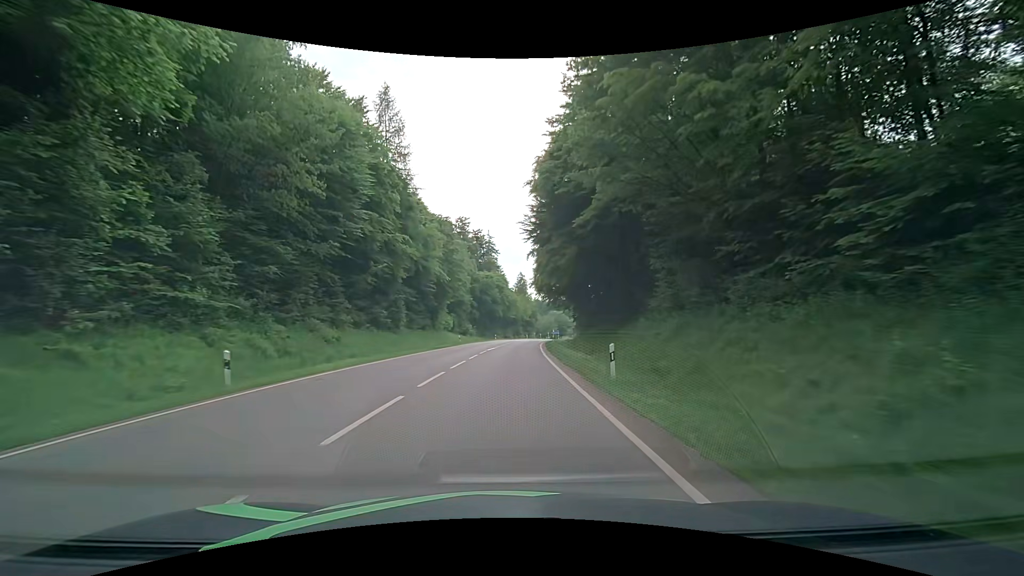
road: secondary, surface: asphalt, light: Day
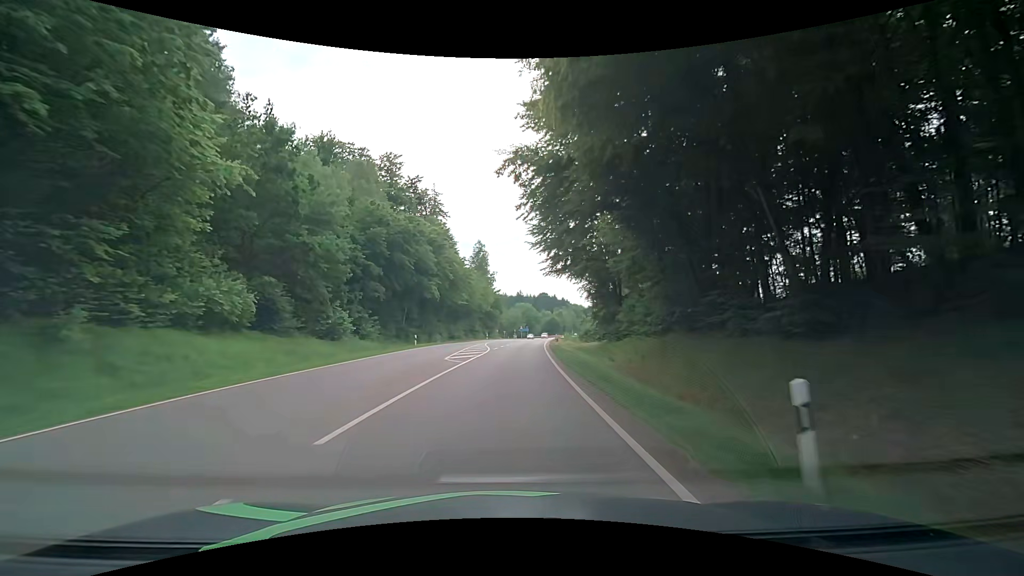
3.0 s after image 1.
(+1.3, +54.0) m; +3°
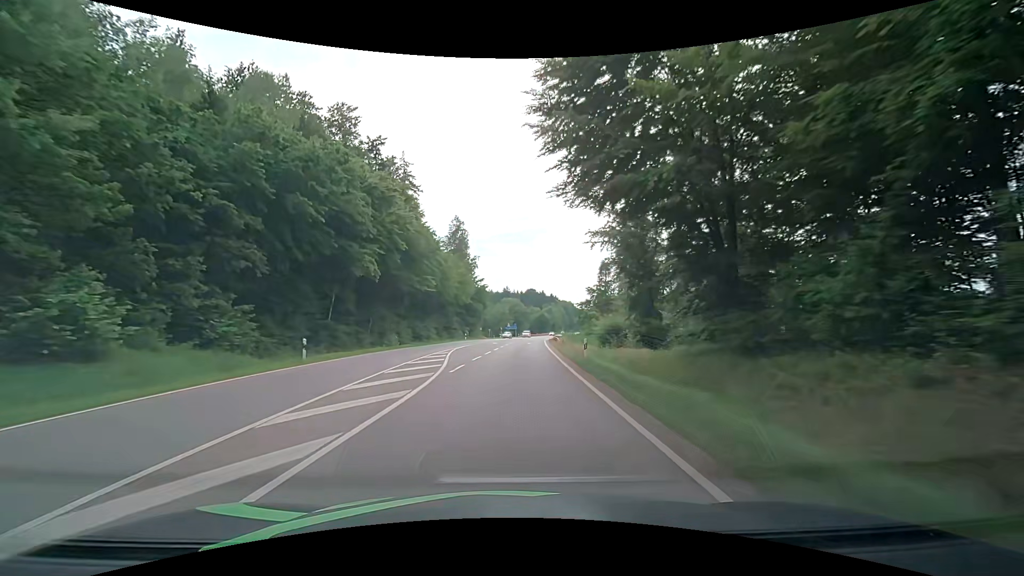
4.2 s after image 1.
(+0.4, +21.6) m; +2°
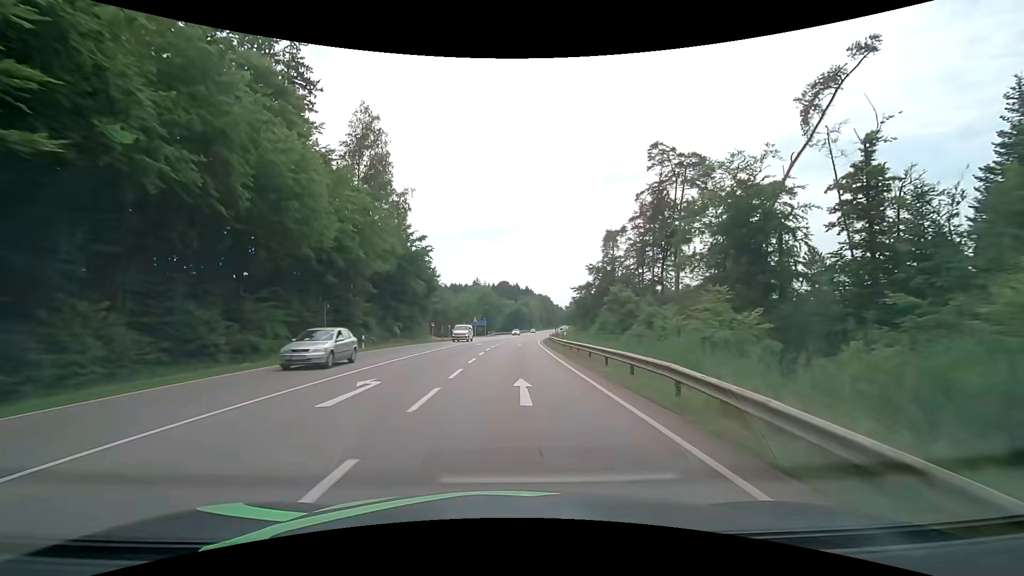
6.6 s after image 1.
(+1.2, +43.3) m; +3°
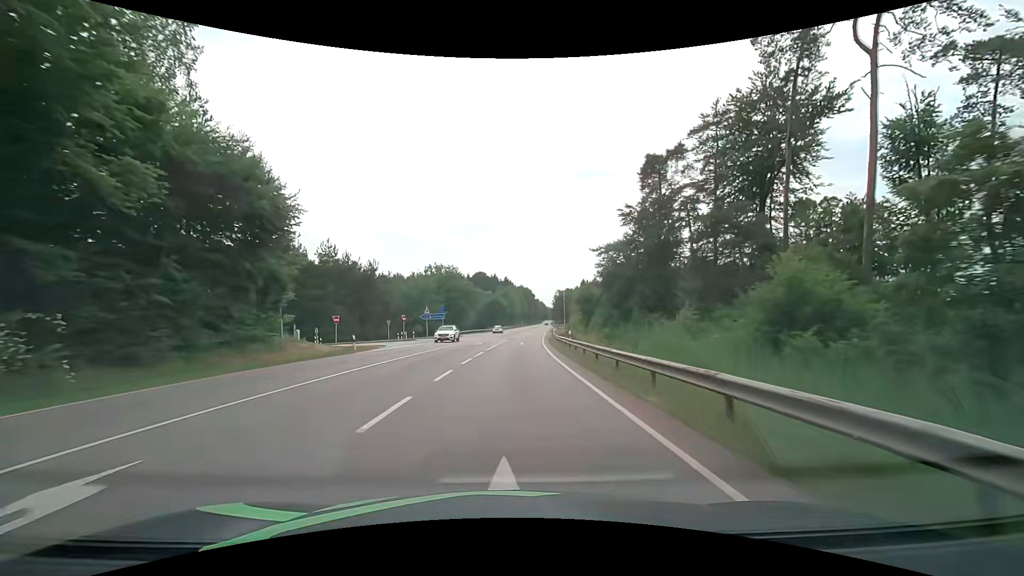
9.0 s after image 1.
(+1.0, +43.2) m; +3°
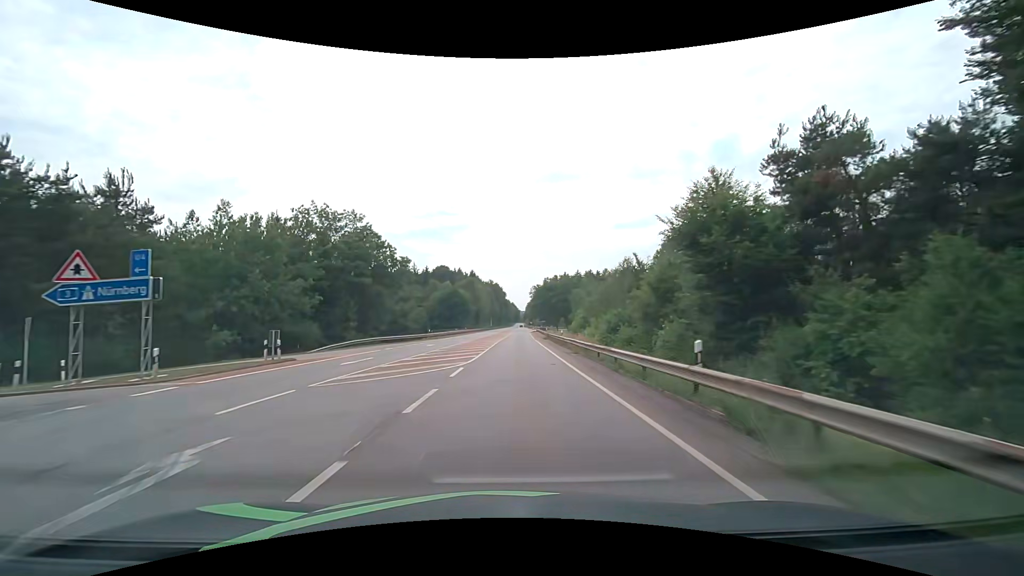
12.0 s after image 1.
(+1.5, +54.0) m; +4°
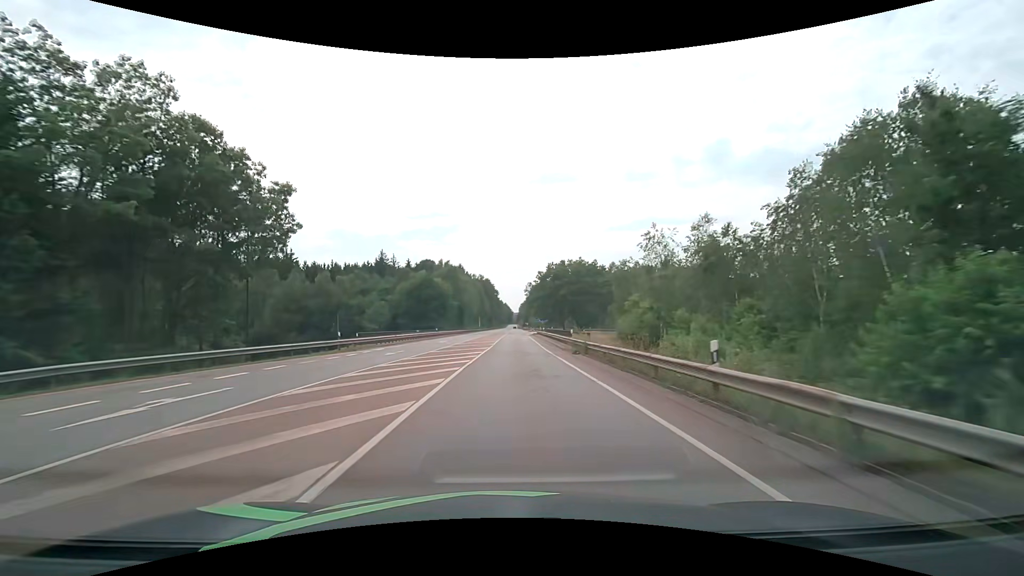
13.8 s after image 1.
(+0.1, +32.3) m; 0°
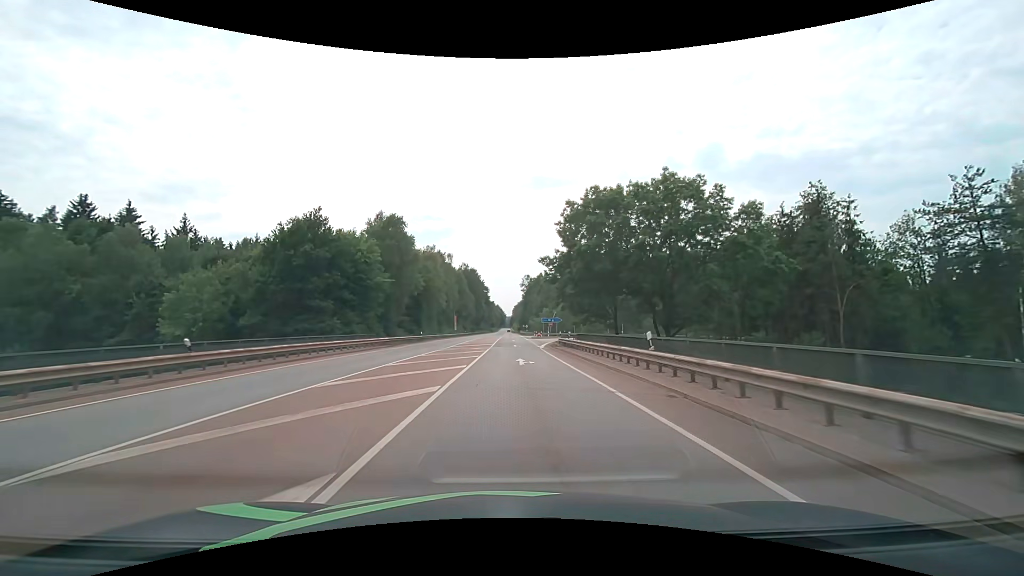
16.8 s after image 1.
(+0.5, +53.6) m; +1°
(0, +10) (0, +20) (0, +30) (0, +40) (0, +50) (0, +60) (+1, +70) (+1, +80) (+1, +90) (+1, +100) m
